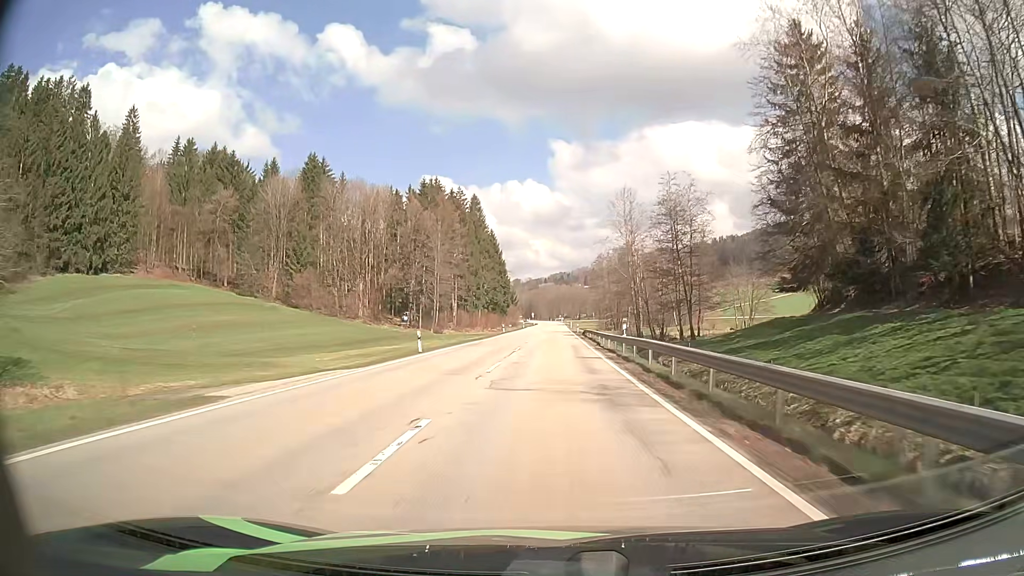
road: secondary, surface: asphalt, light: Day
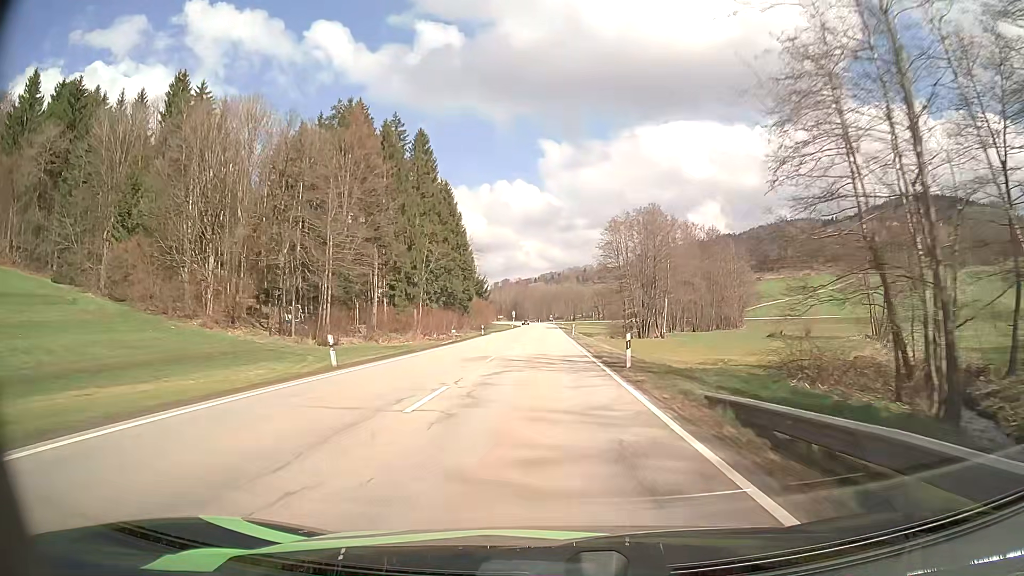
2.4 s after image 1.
(+0.8, +60.9) m; +1°
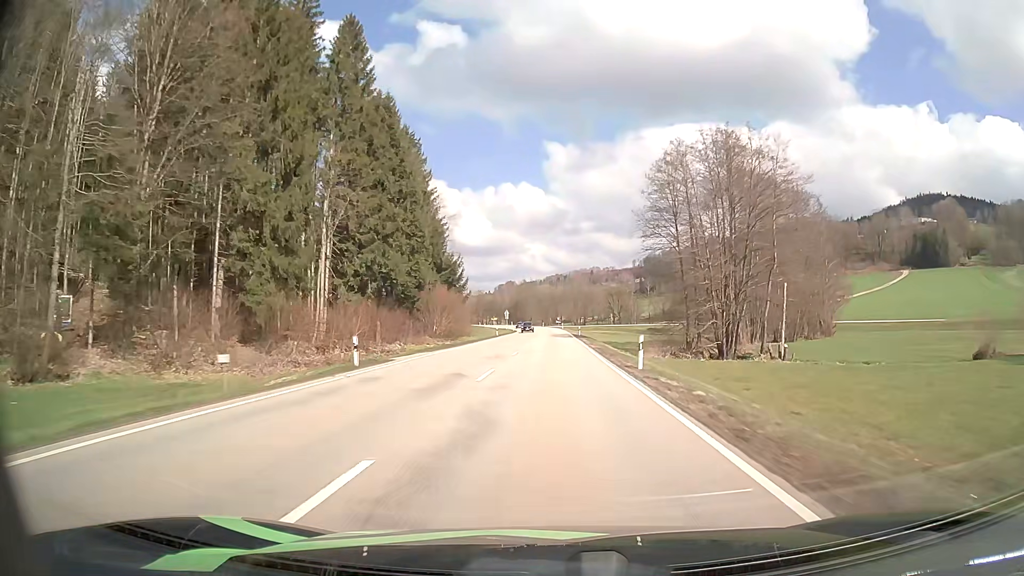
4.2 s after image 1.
(-0.2, +45.8) m; -1°
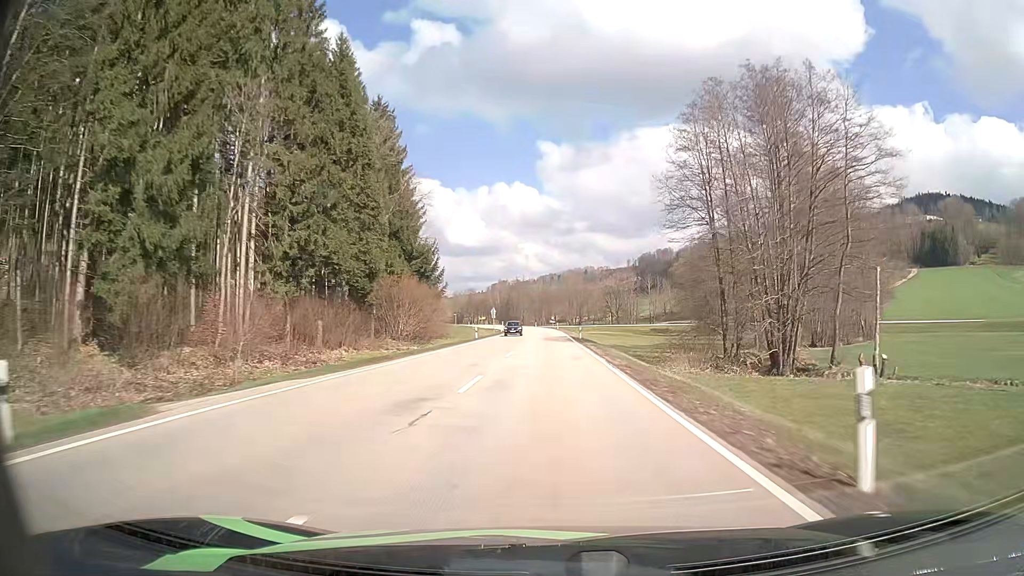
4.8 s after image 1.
(+0.1, +15.3) m; +1°
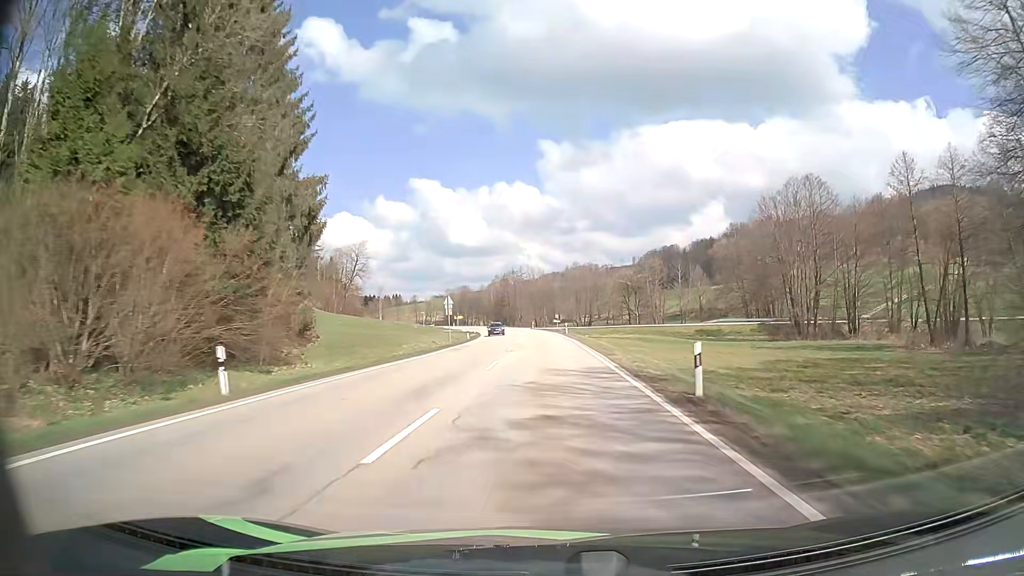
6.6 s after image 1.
(+0.2, +46.0) m; 0°
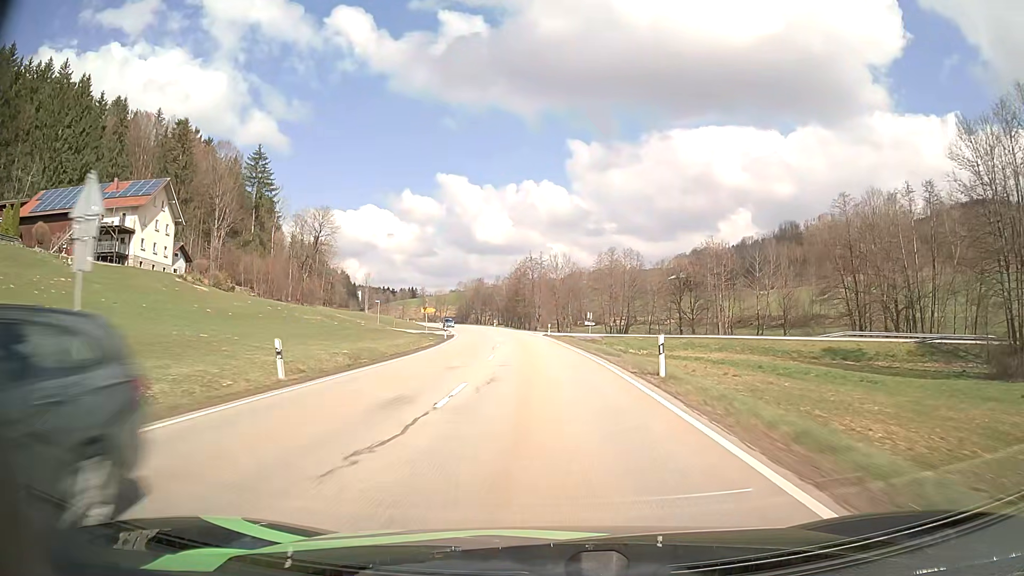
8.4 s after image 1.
(-0.6, +45.8) m; -2°
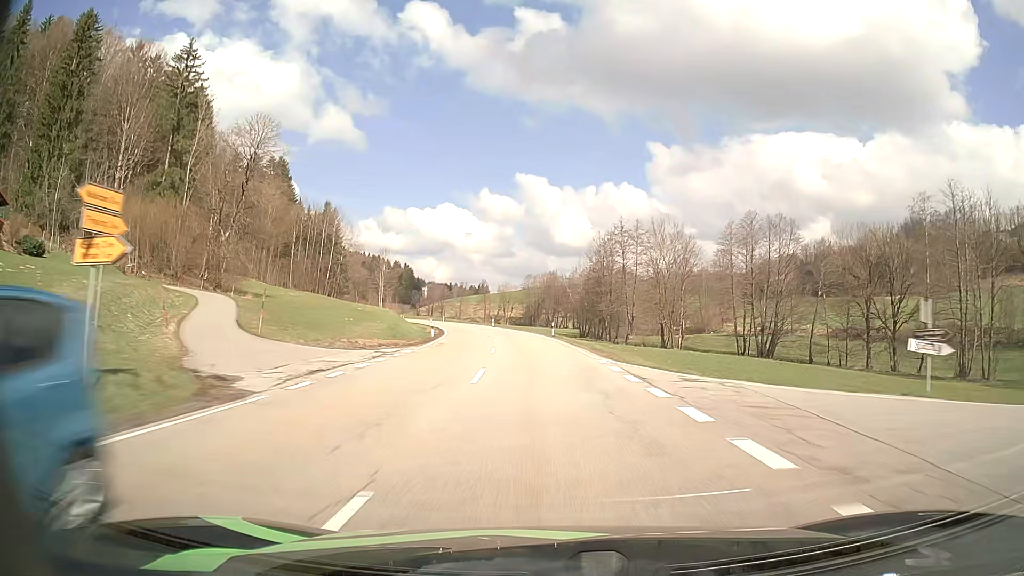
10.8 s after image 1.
(-3.3, +60.0) m; -7°
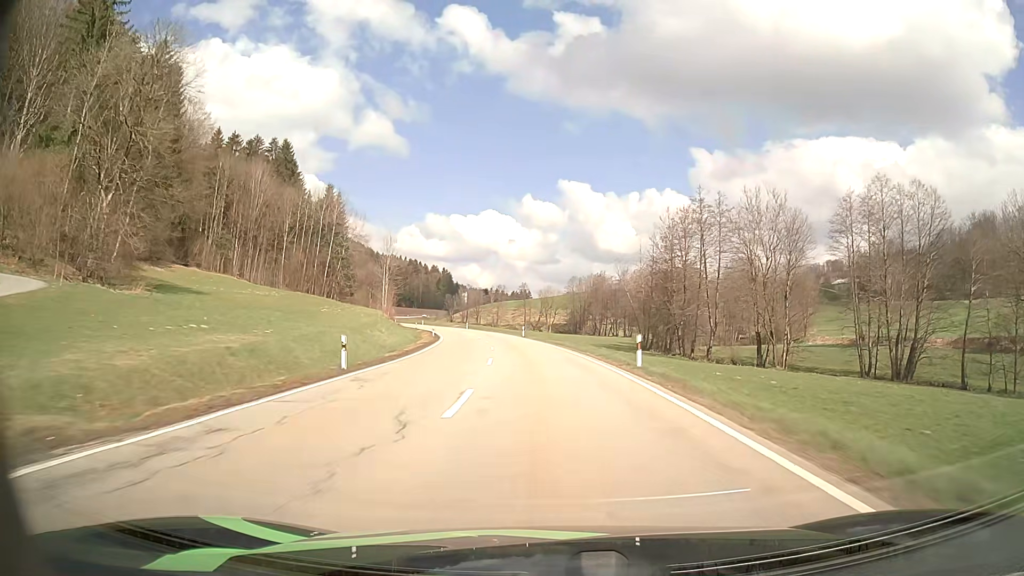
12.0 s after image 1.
(-1.0, +29.9) m; -4°
(0, +10) (0, +20) (-1, +30) (-2, +40) (-3, +50) (-5, +60) (-6, +70) (-8, +79) (-10, +89) (-12, +99) m
